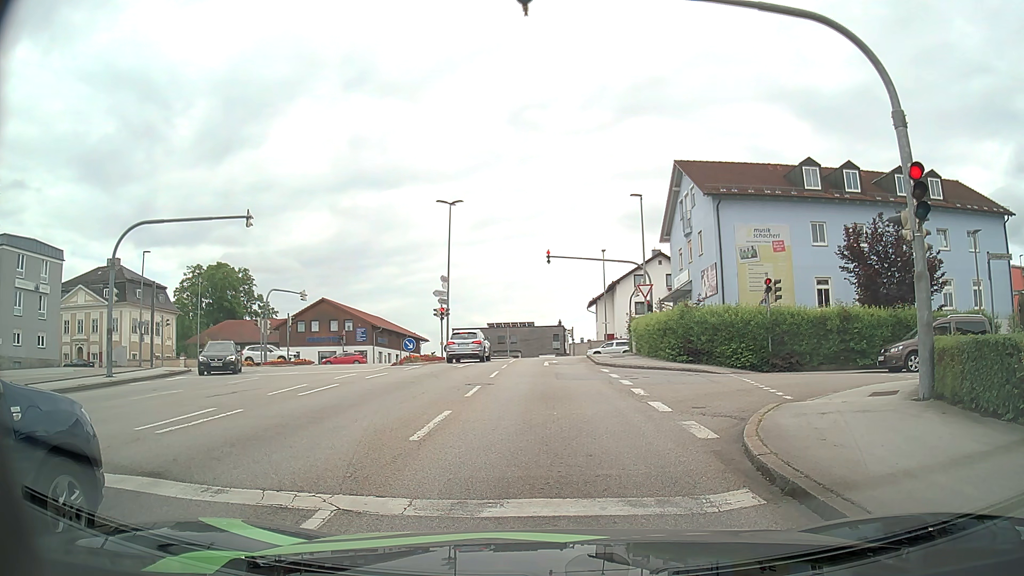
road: tertiary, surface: asphalt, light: Day
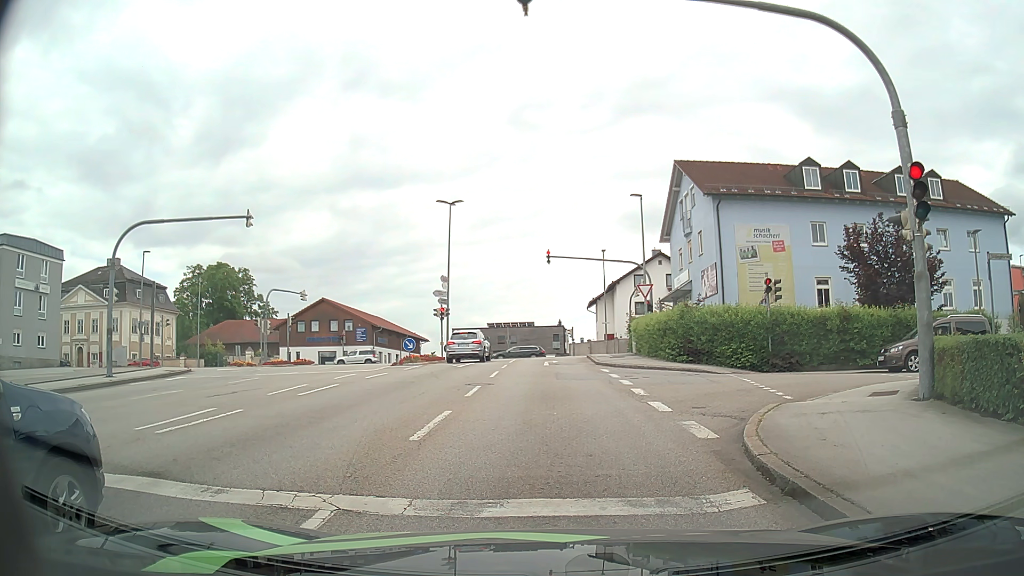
(0.0, 0.0) m; 0°
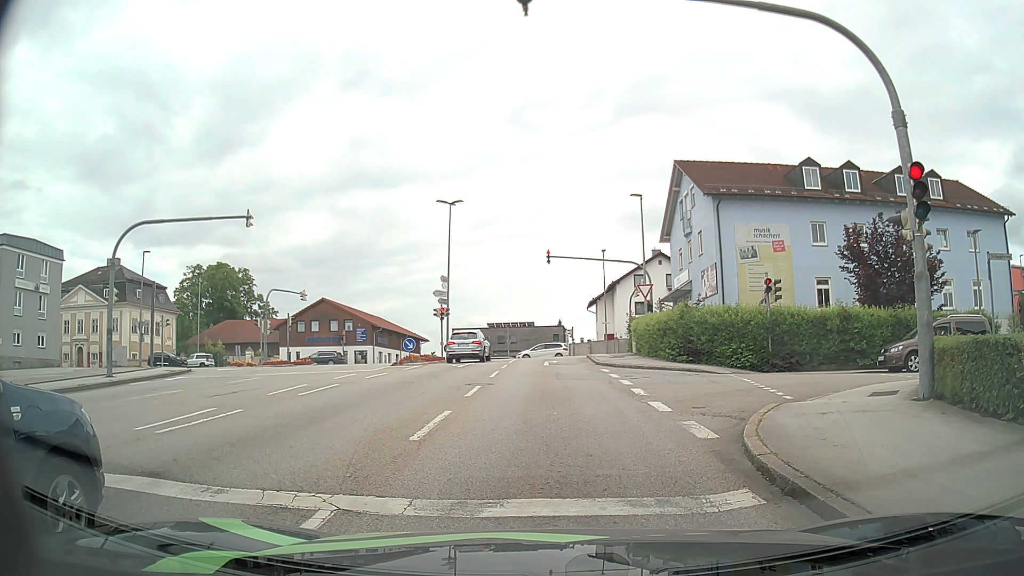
(0.0, 0.0) m; 0°
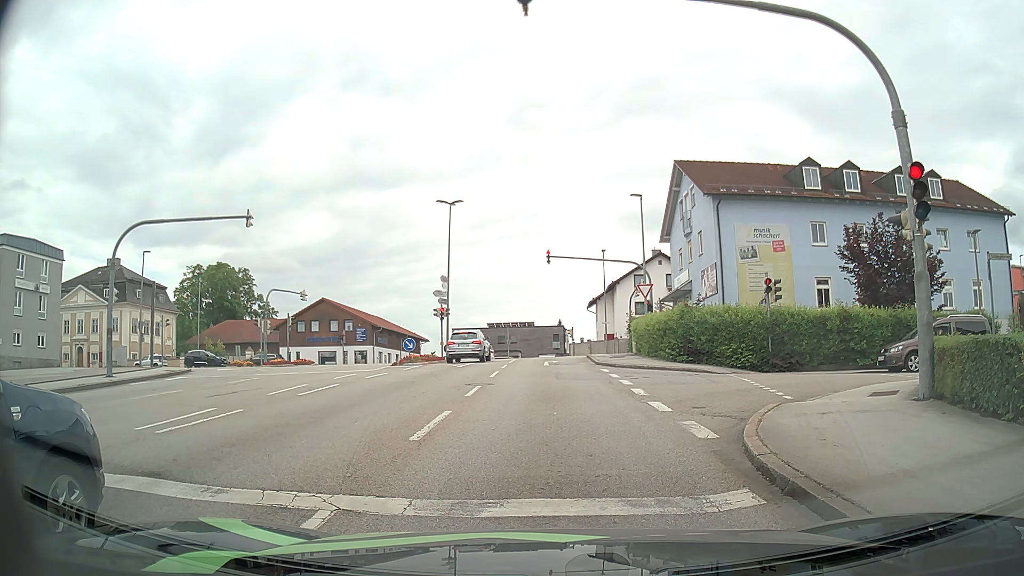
(0.0, 0.0) m; 0°
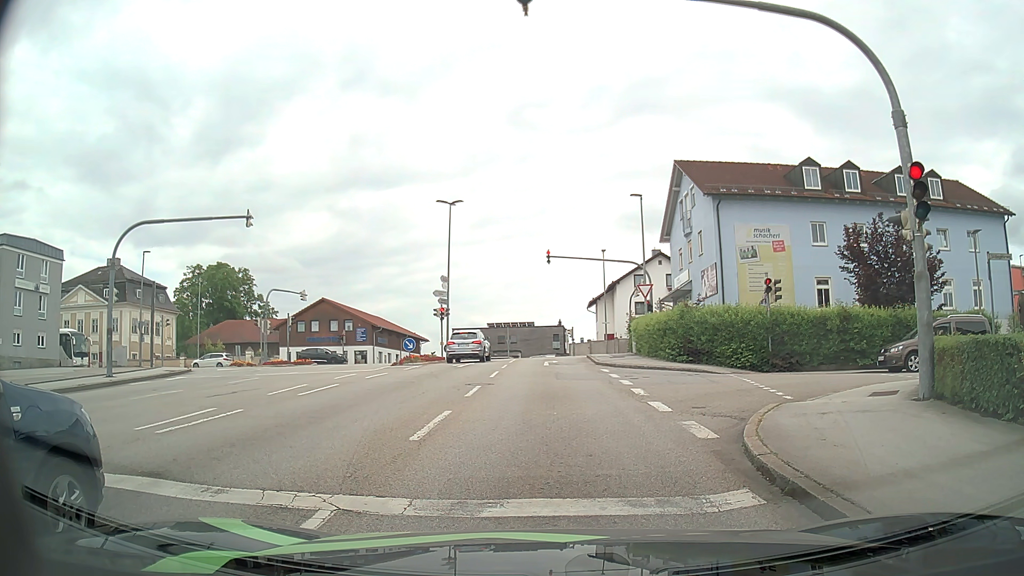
(0.0, 0.0) m; 0°
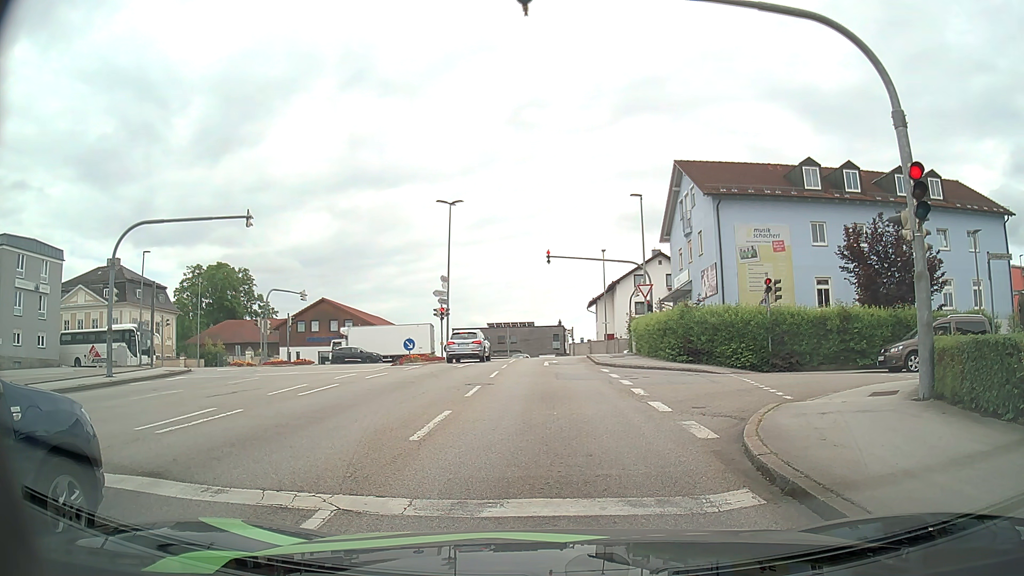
(0.0, 0.0) m; 0°
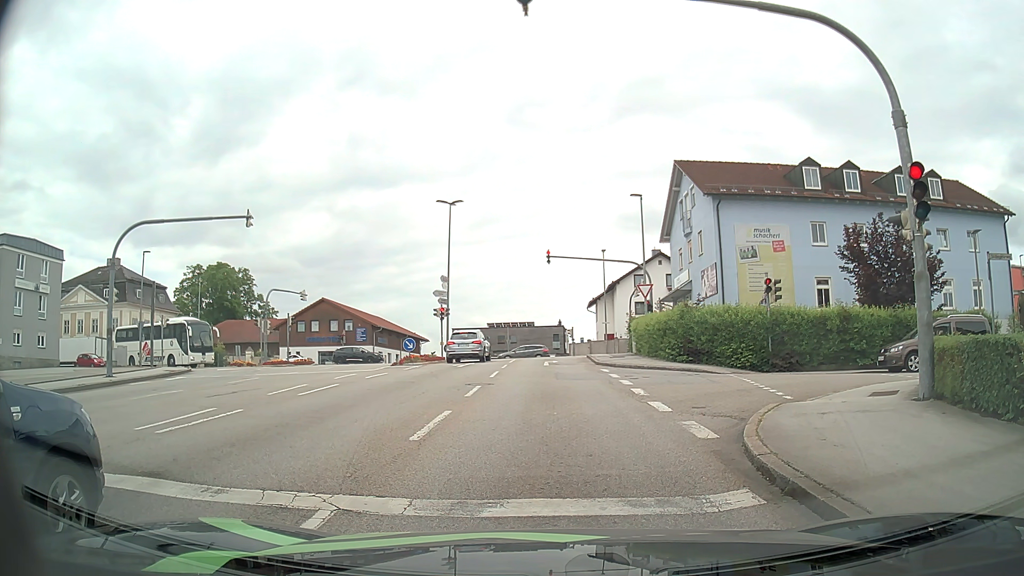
(0.0, 0.0) m; 0°
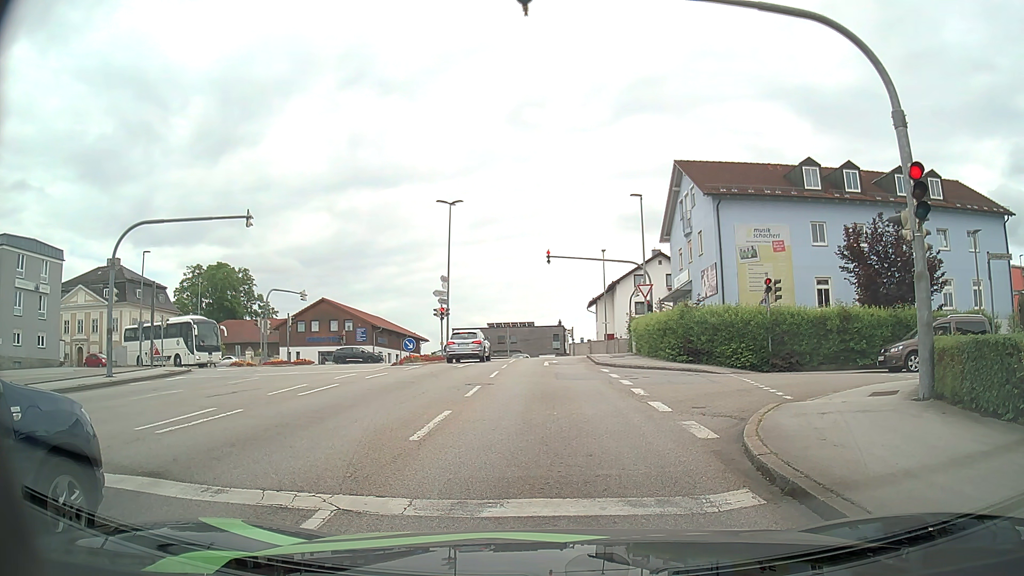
(0.0, 0.0) m; 0°
